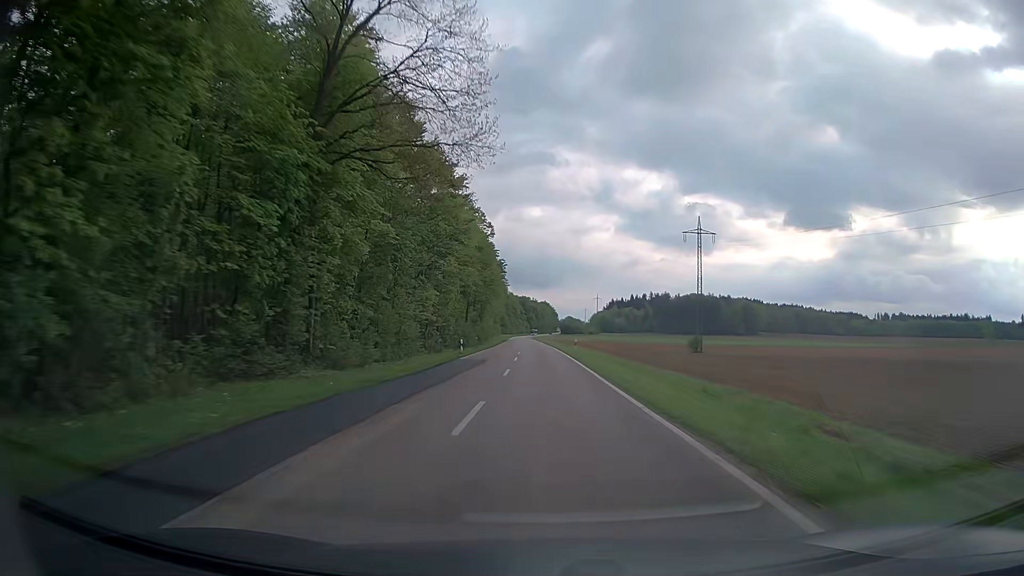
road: secondary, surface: asphalt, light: Day
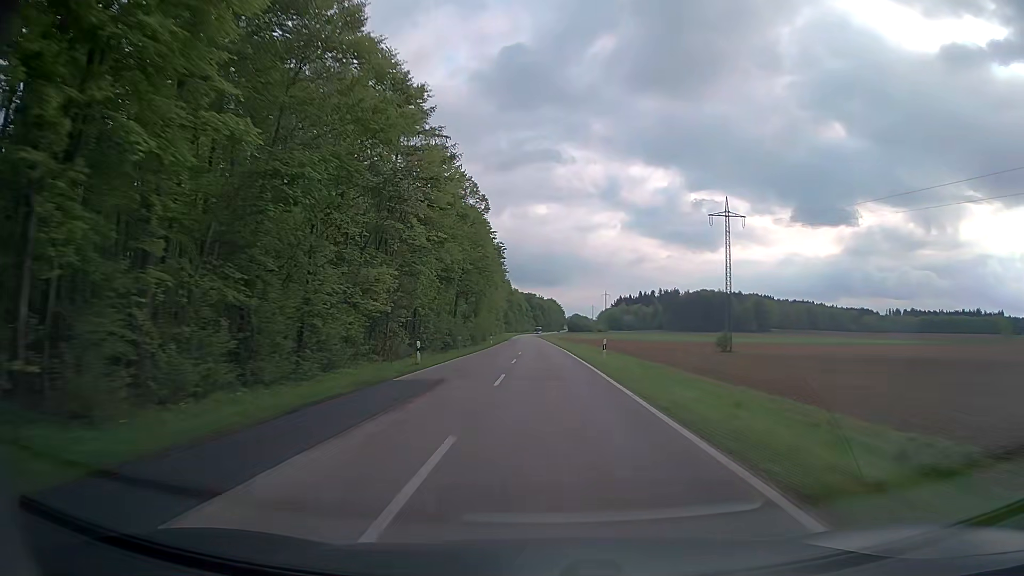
(-0.1, +17.5) m; 0°
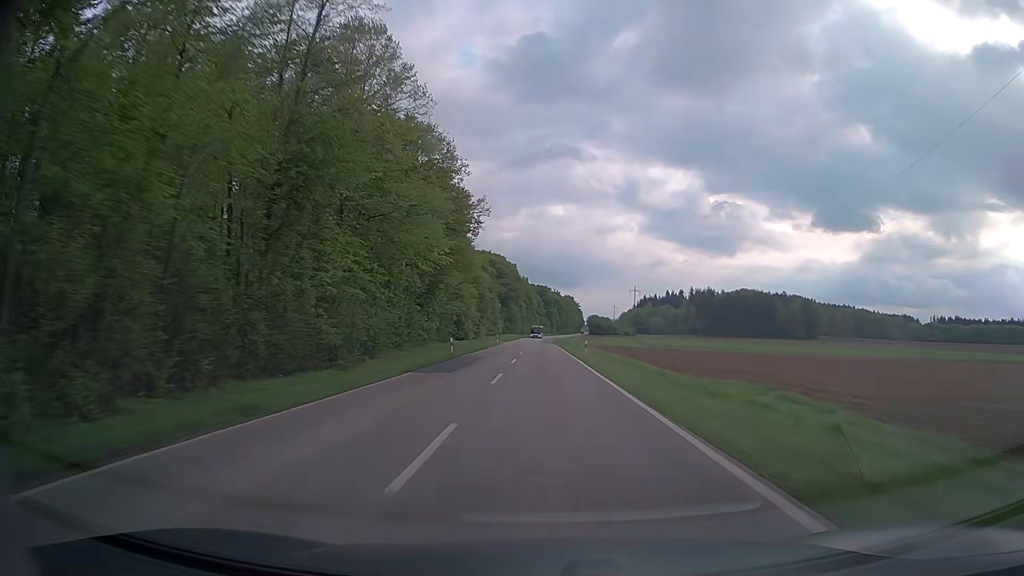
(-1.5, +87.4) m; -2°
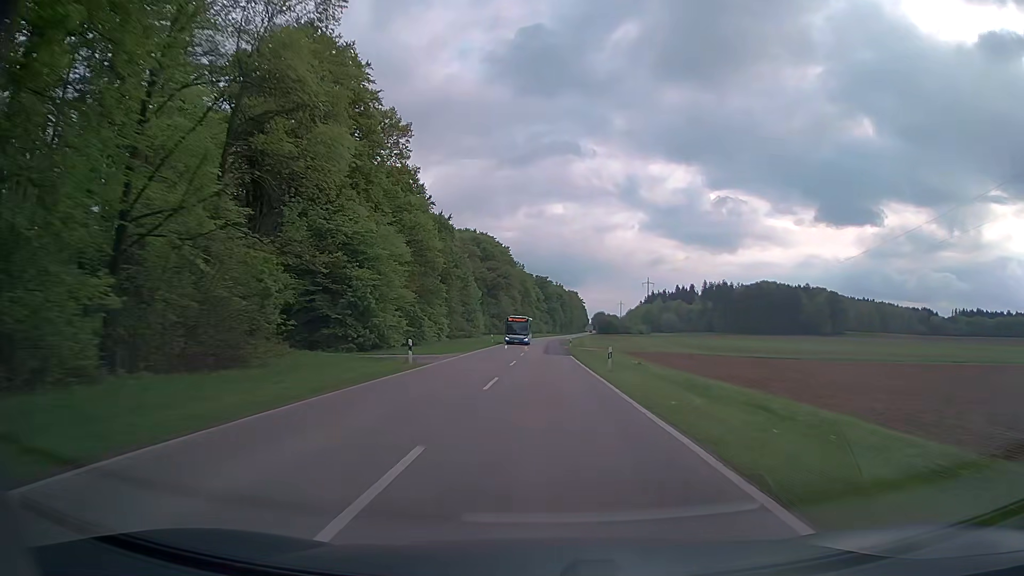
(0.0, +52.3) m; 0°
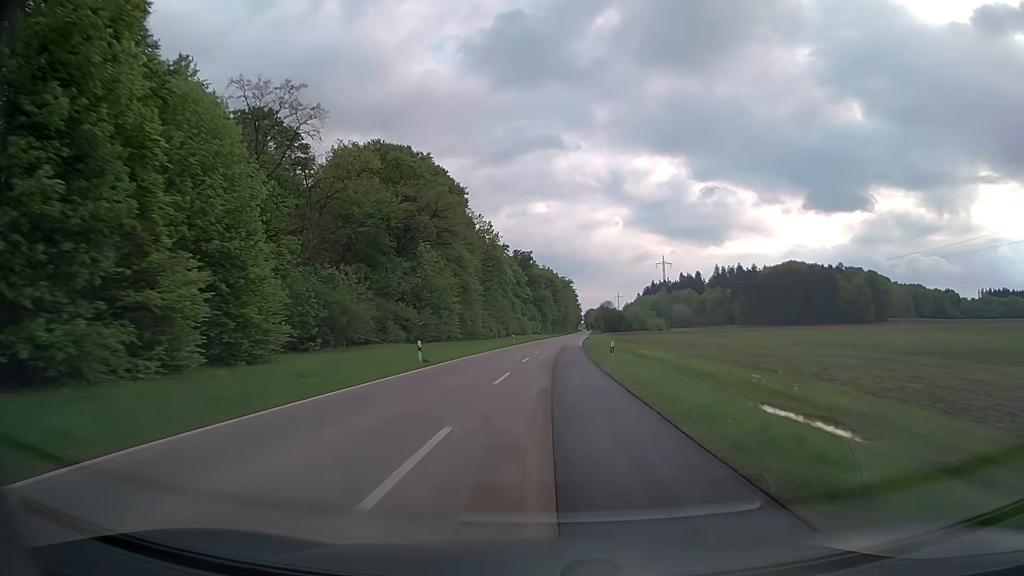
(+0.5, +87.2) m; +1°
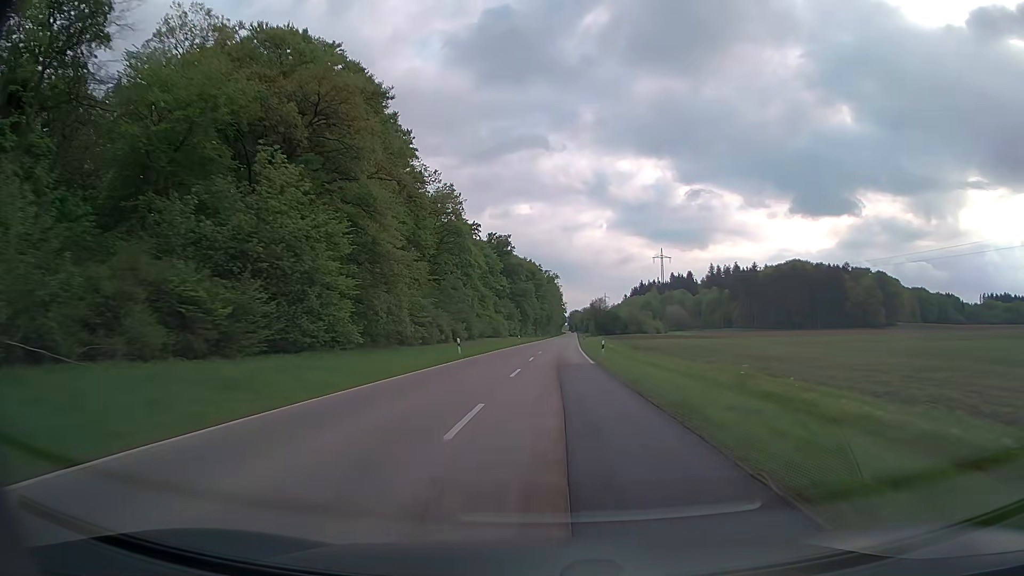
(+0.4, +34.8) m; +1°
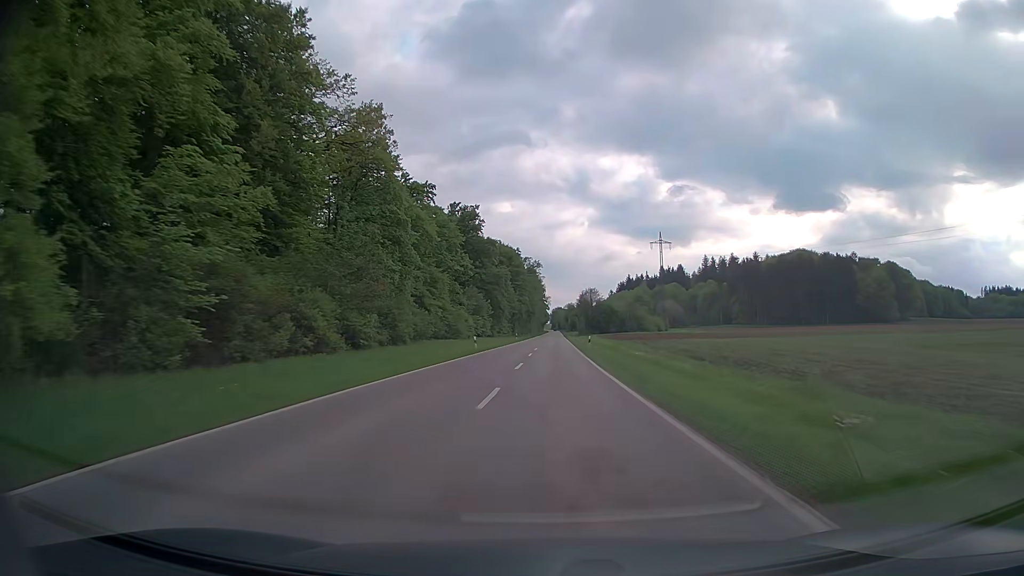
(+0.5, +34.8) m; +2°
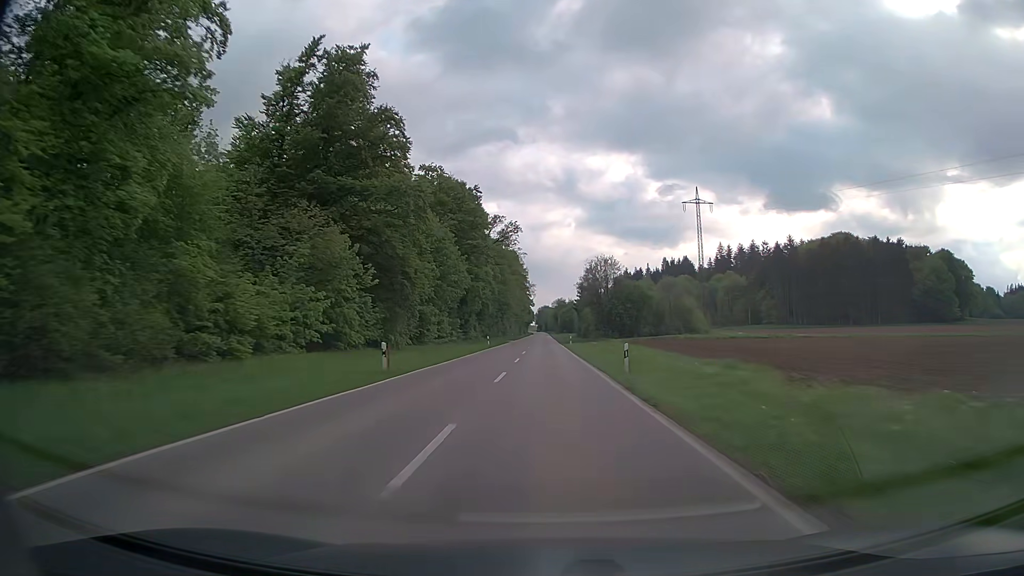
(+1.0, +69.6) m; +1°
(0, +10) (0, +20) (0, +30) (0, +40) (0, +50) (0, +60) (0, +70) (0, +80) (0, +90) (0, +100) m
